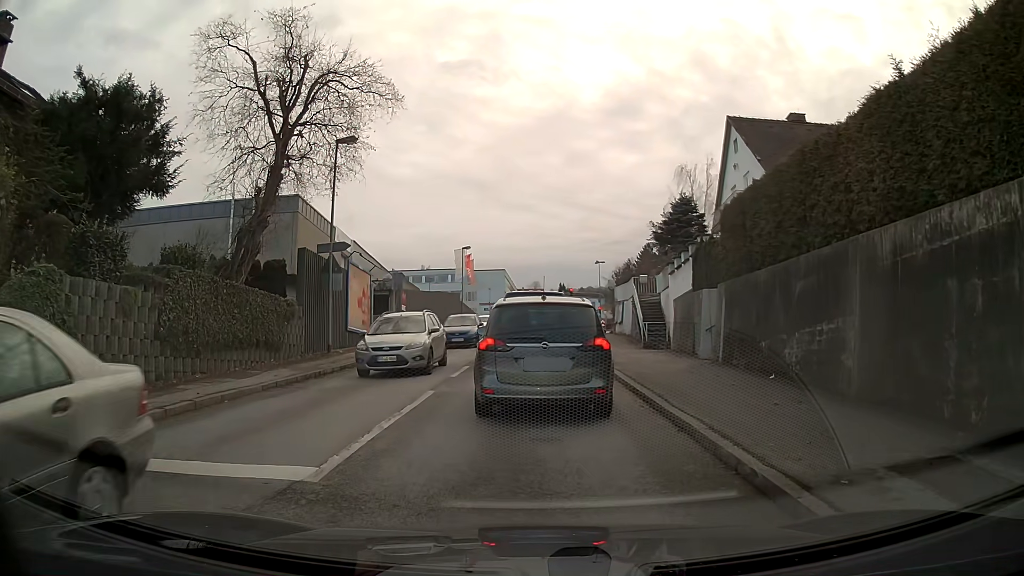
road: tertiary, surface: asphalt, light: Day
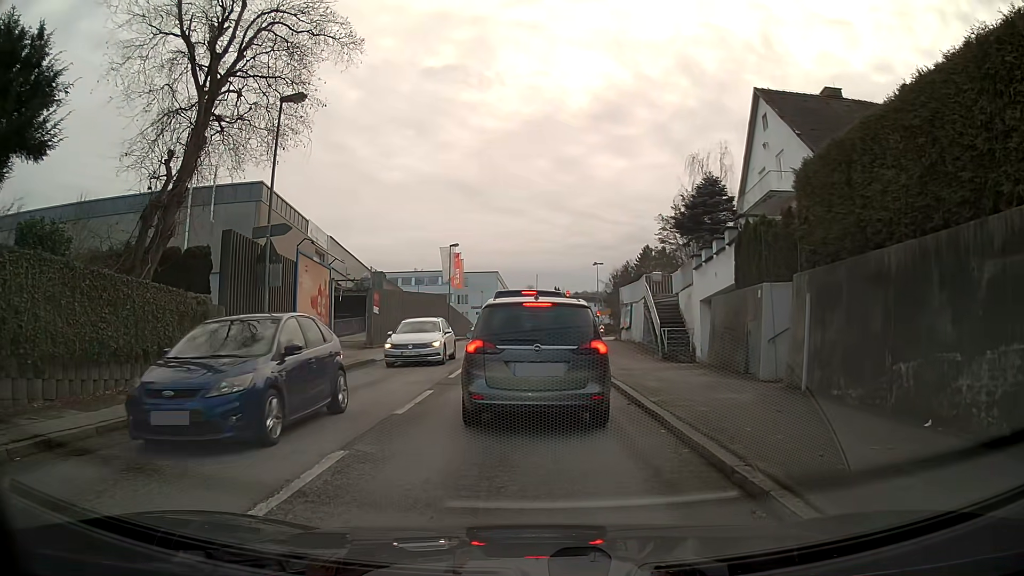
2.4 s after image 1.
(0.0, +5.5) m; 0°
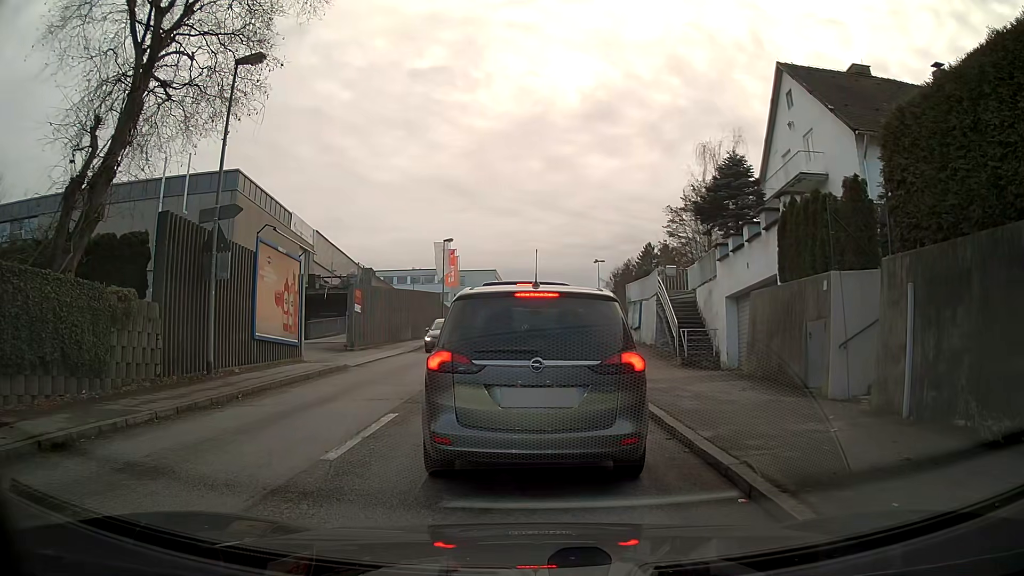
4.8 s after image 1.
(0.0, +3.1) m; +1°
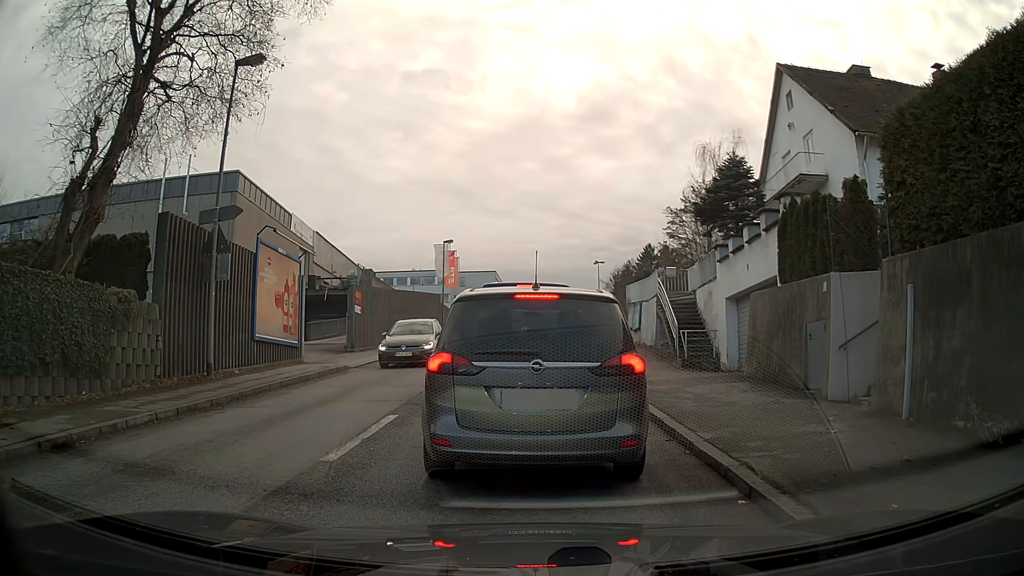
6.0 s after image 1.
(0.0, +0.1) m; 0°
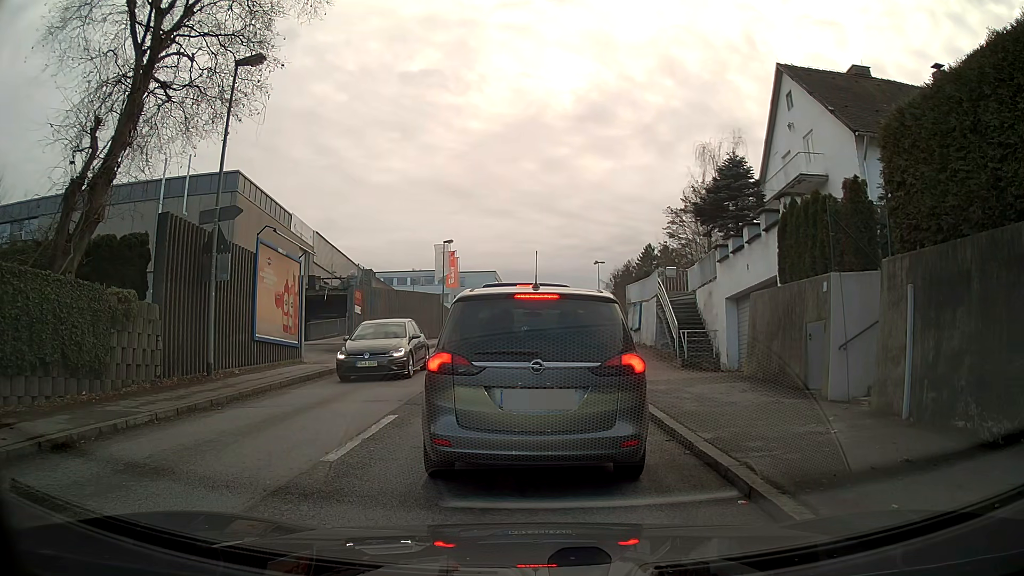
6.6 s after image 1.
(0.0, 0.0) m; 0°
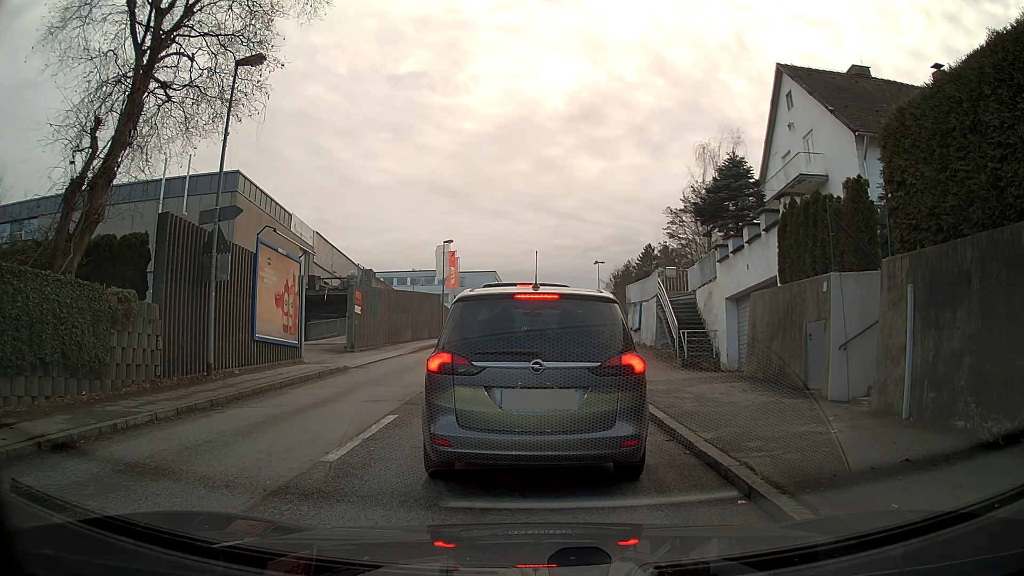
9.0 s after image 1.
(0.0, 0.0) m; 0°
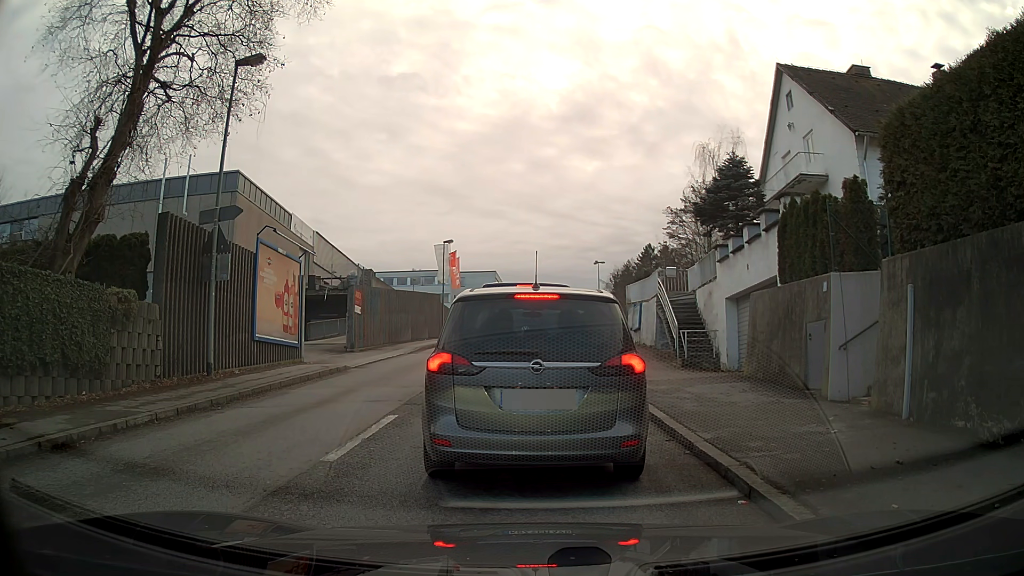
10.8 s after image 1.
(0.0, 0.0) m; 0°
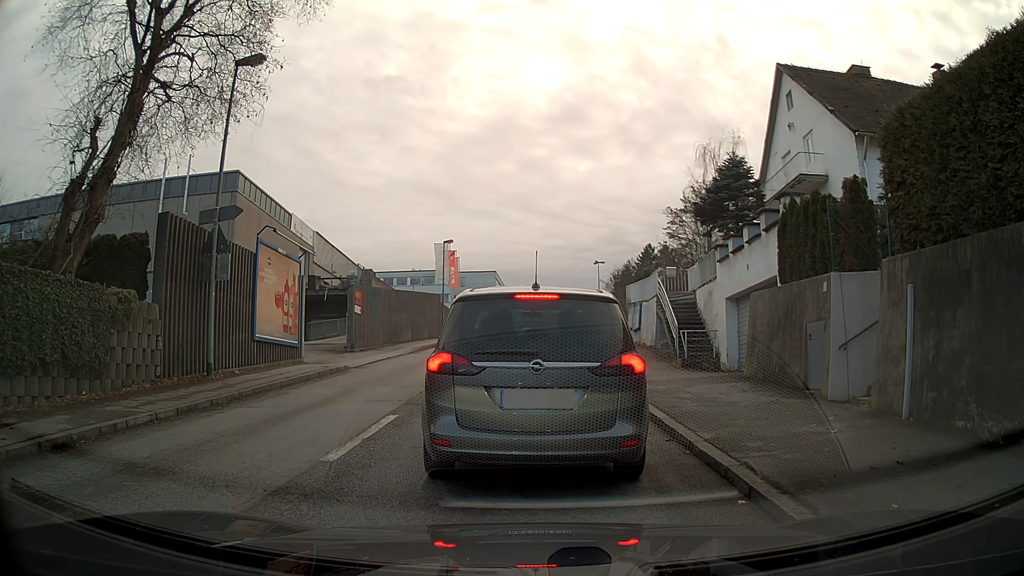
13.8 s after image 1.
(0.0, 0.0) m; 0°
(0, +10) (0, +20) (0, +30) (+1, +40) (+2, +50) (+4, +60) (+4, +70) (+4, +80) (+5, +90) (+5, +100) m
